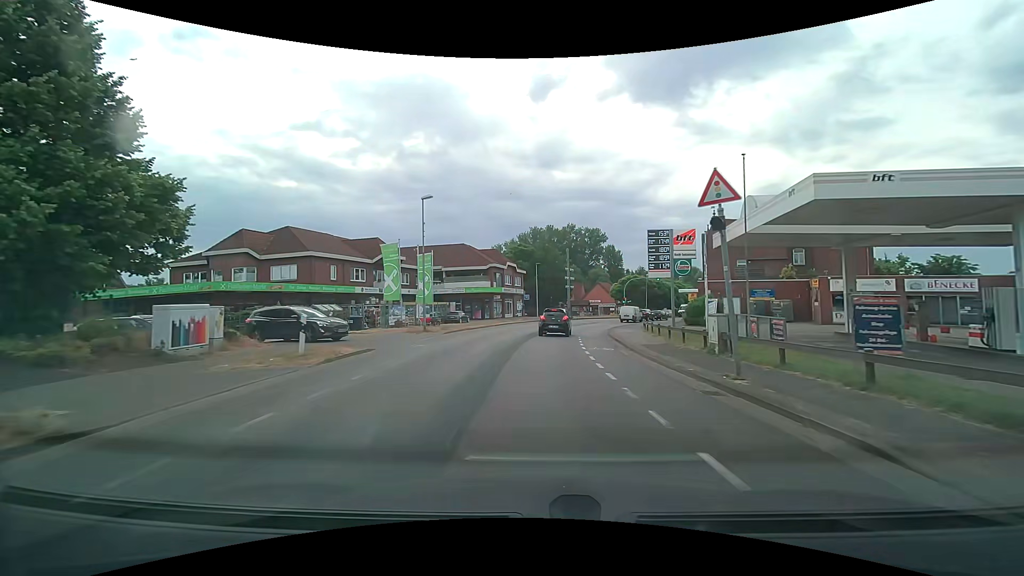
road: secondary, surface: asphalt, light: Day
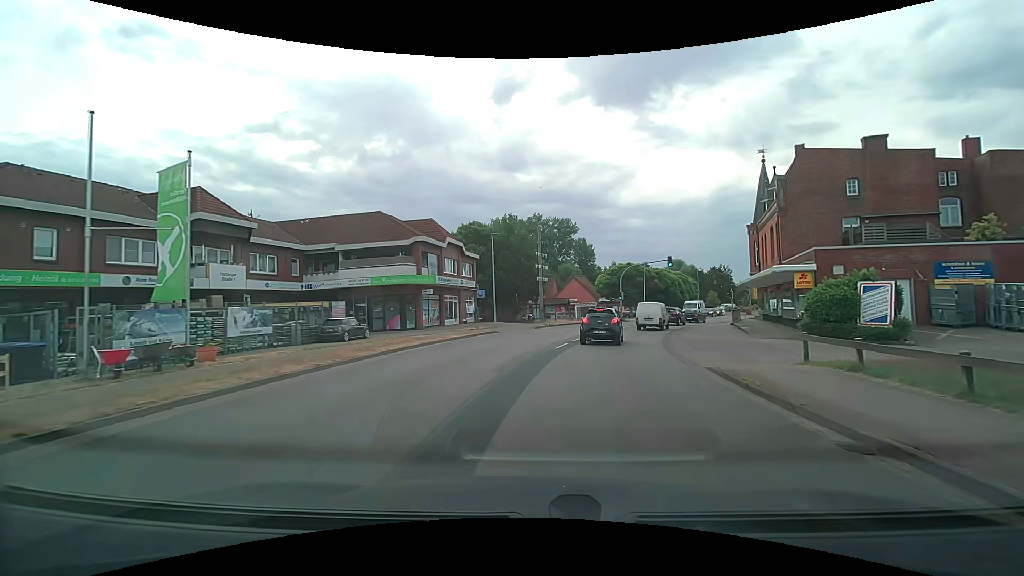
(+0.9, +25.2) m; +5°
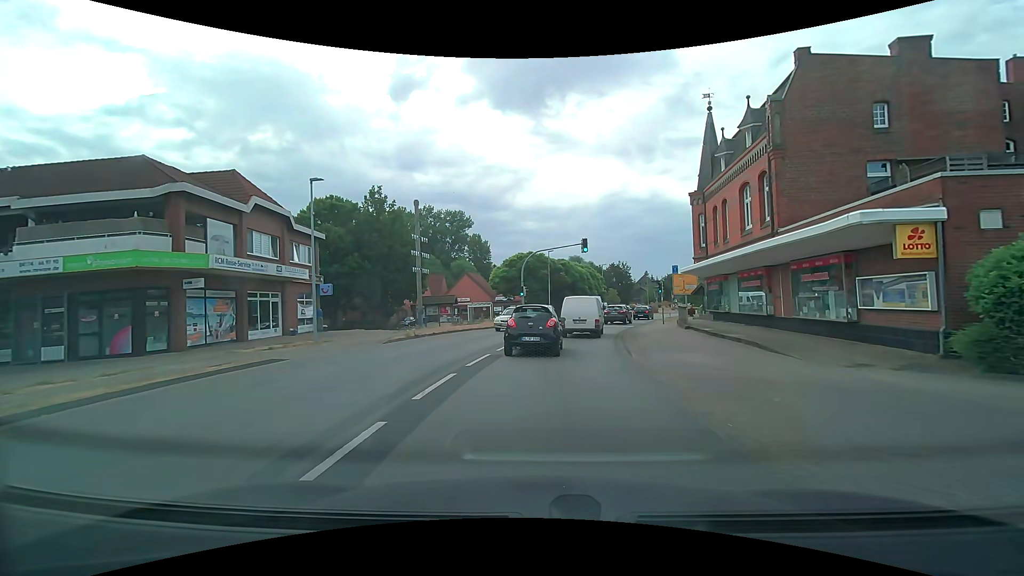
(+1.4, +14.6) m; +12°
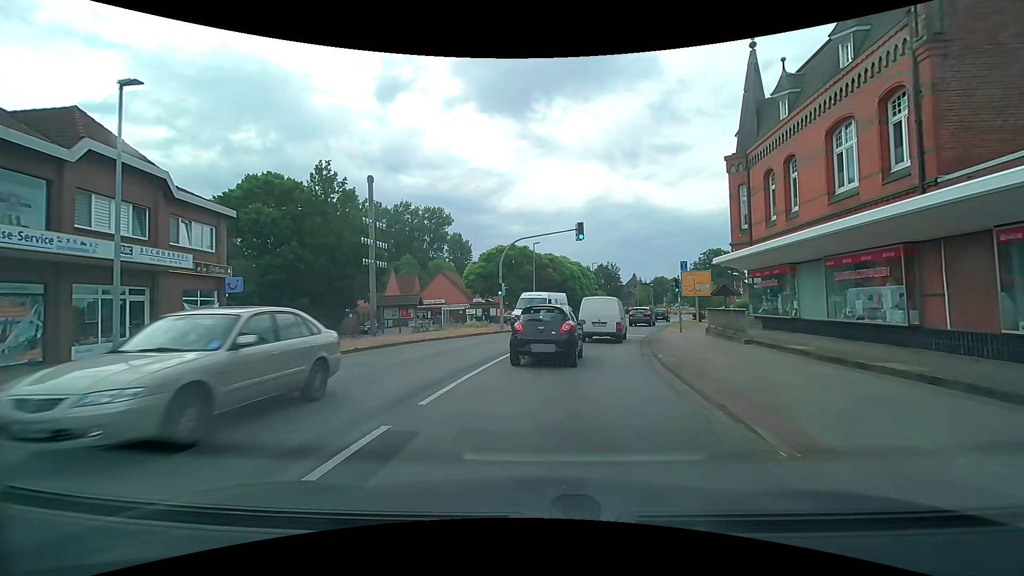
(+0.1, +9.3) m; +1°
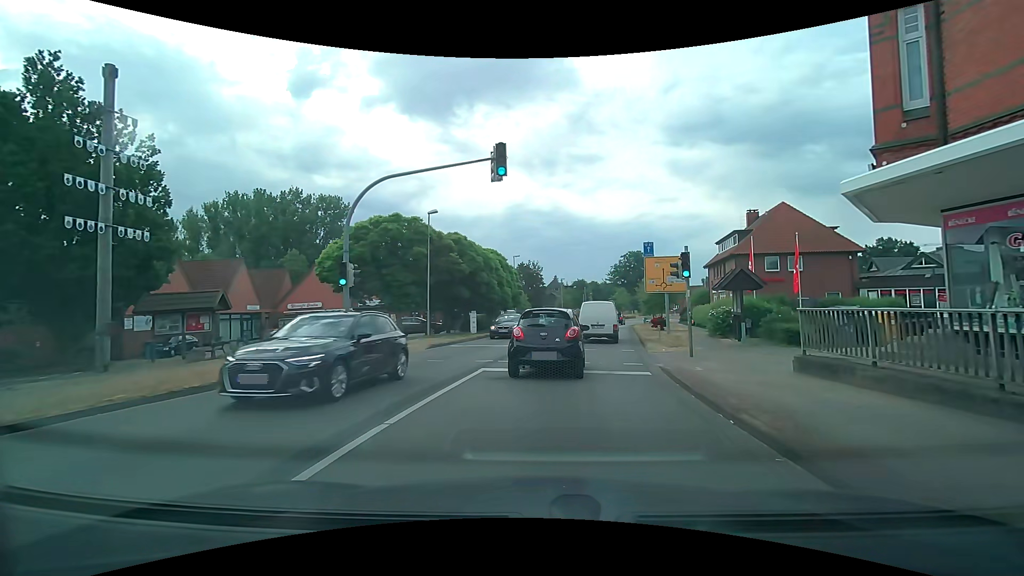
(+1.3, +16.4) m; +8°
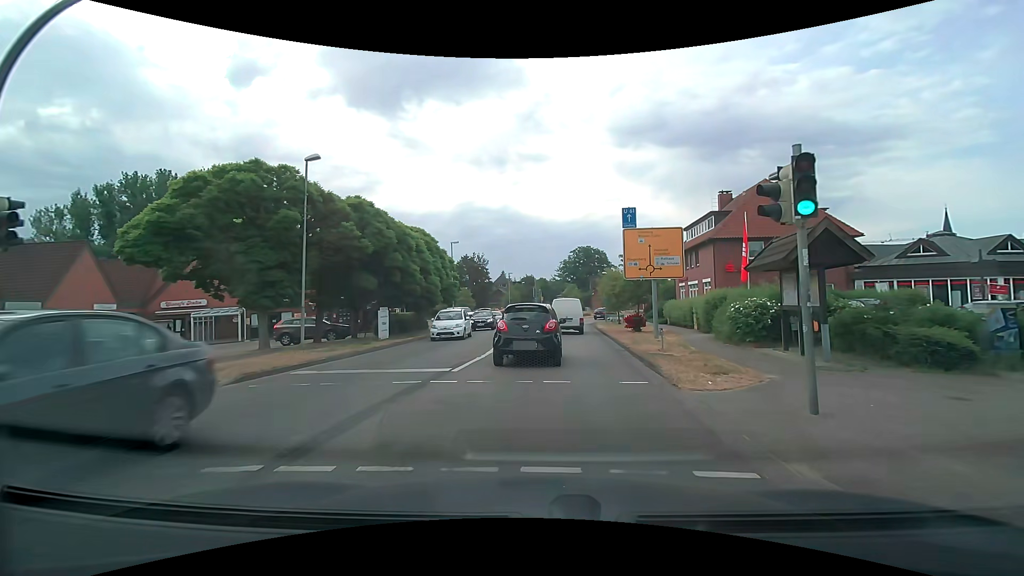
(+0.7, +10.1) m; +8°
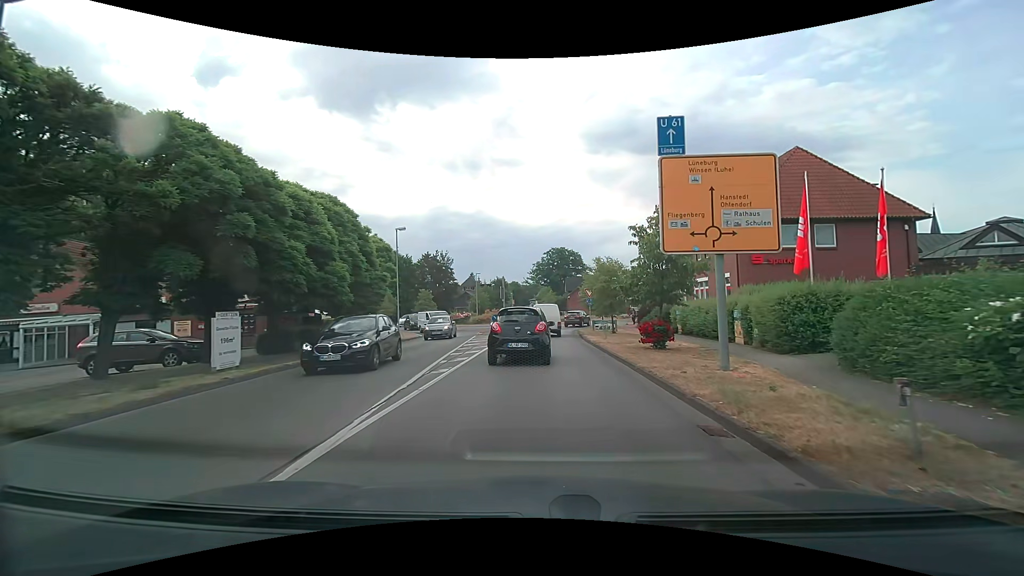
(+0.3, +11.0) m; +3°
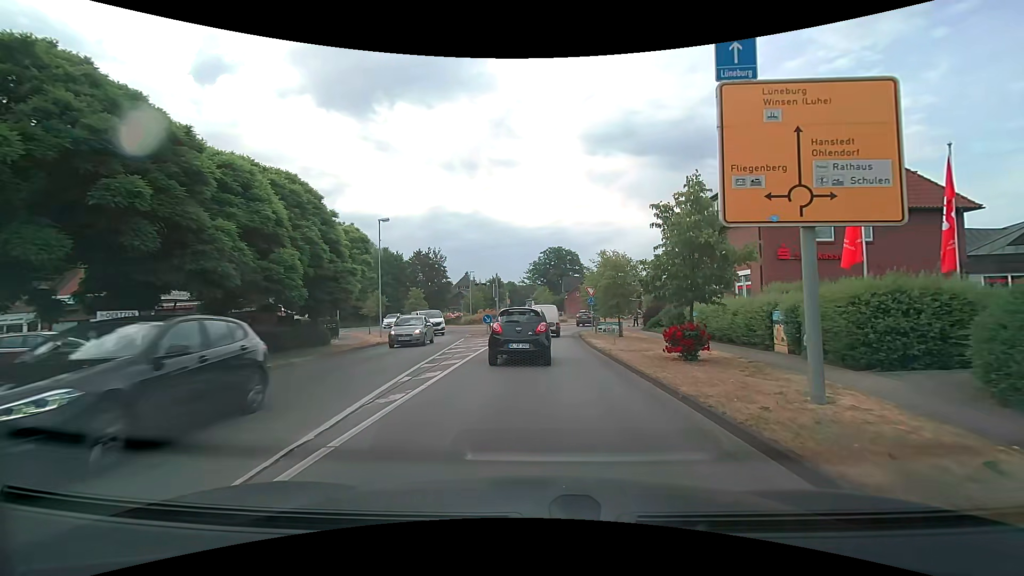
(0.0, +3.8) m; 0°
(0, +10) (0, +20) (+1, +30) (+1, +40) (+3, +50) (+10, +57) (+19, +60) (+29, +62) (+39, +63) (+49, +64) m
